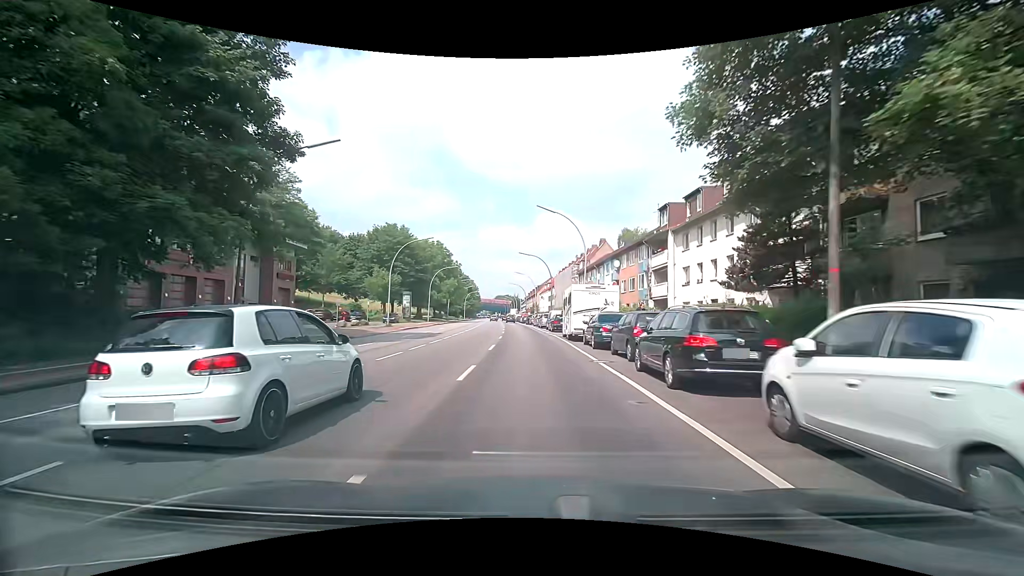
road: primary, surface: asphalt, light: Day
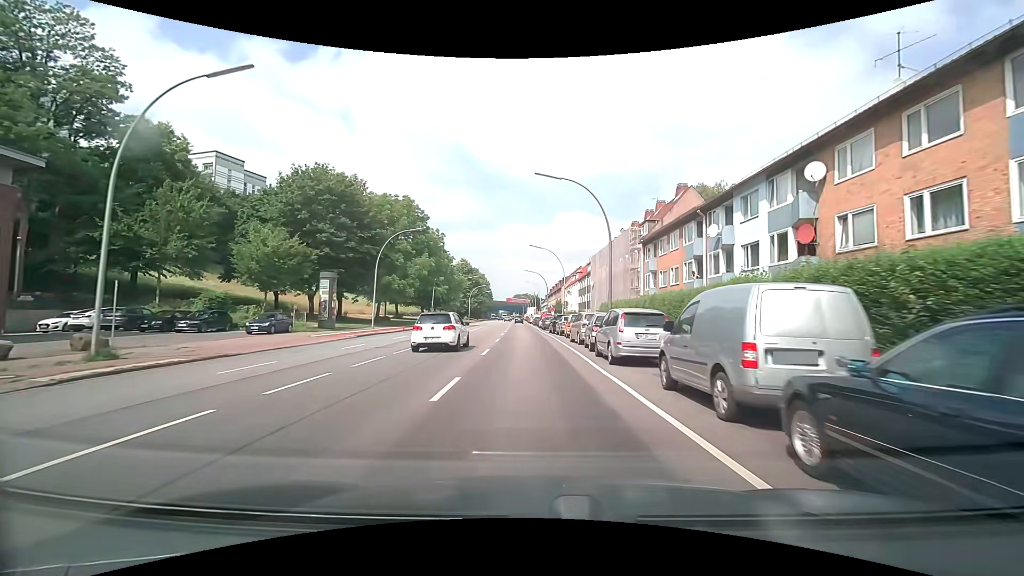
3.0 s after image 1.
(-0.8, +38.3) m; -2°
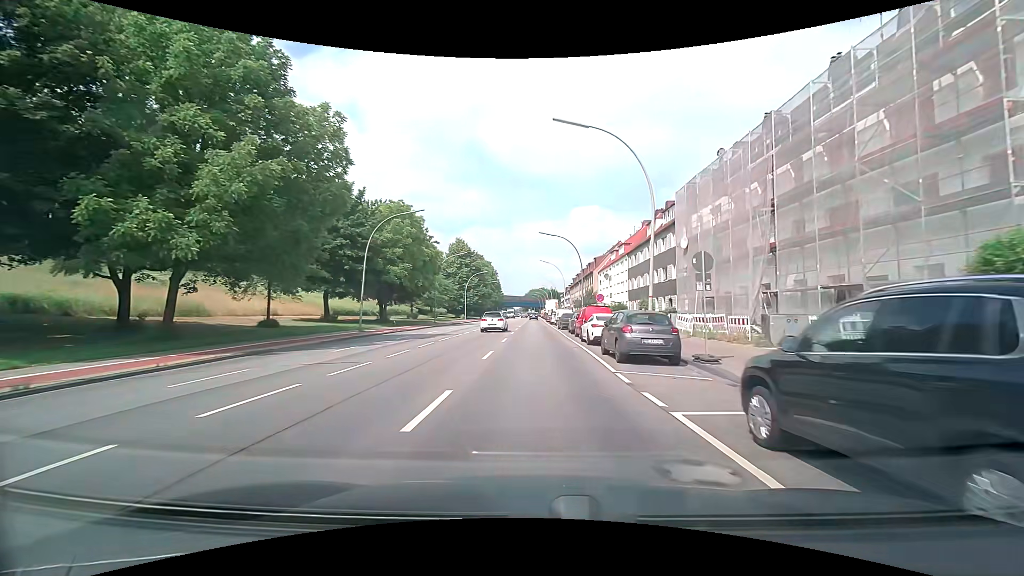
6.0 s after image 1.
(-0.8, +38.4) m; -2°
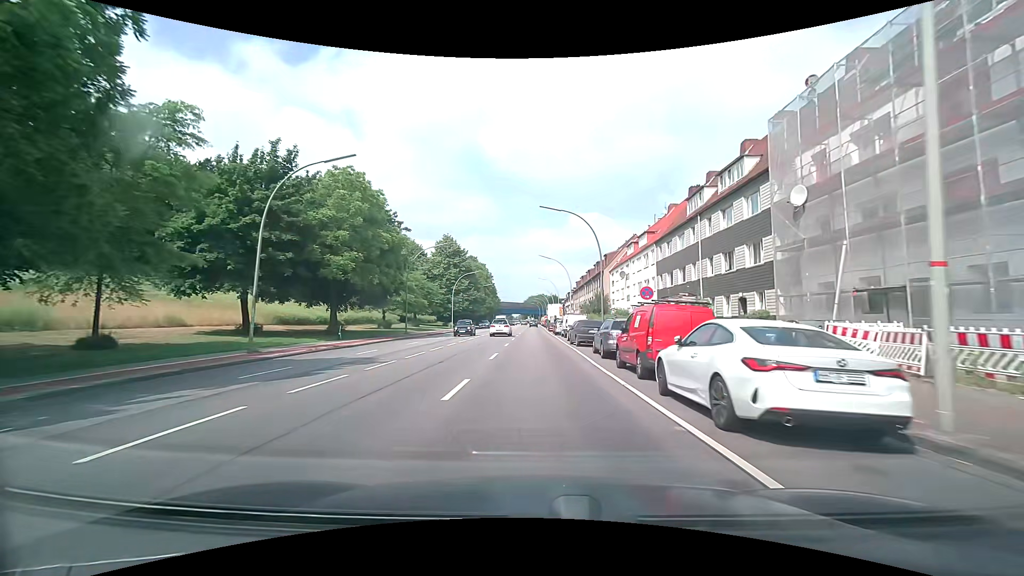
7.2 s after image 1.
(0.0, +15.4) m; 0°
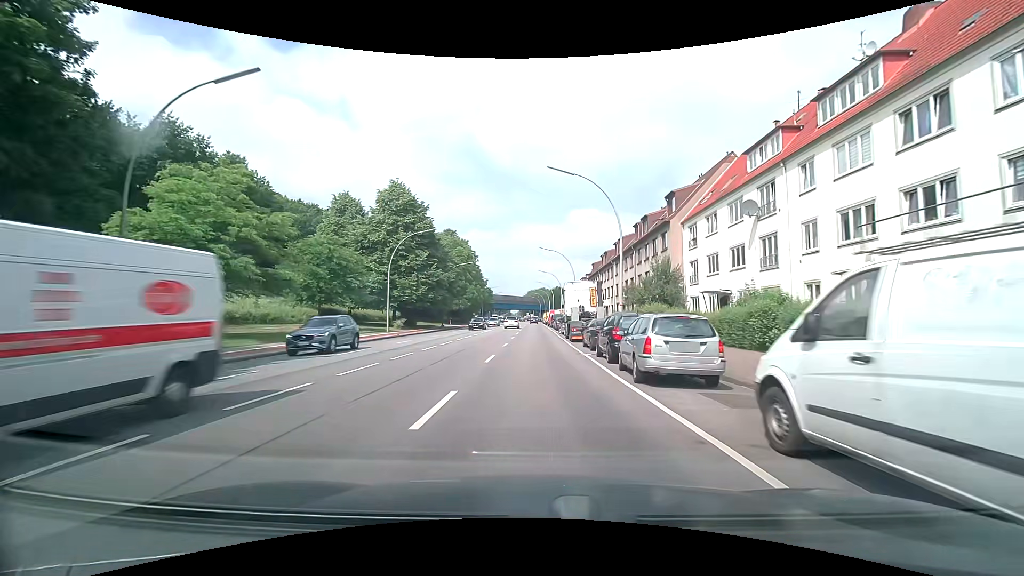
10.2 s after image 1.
(-0.1, +38.3) m; 0°
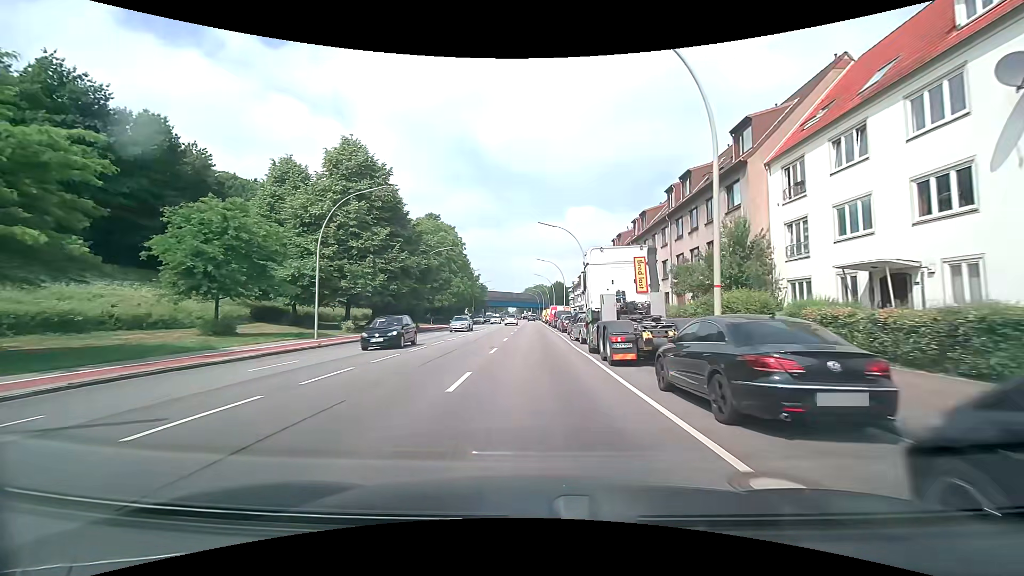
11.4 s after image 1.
(+0.1, +15.3) m; 0°
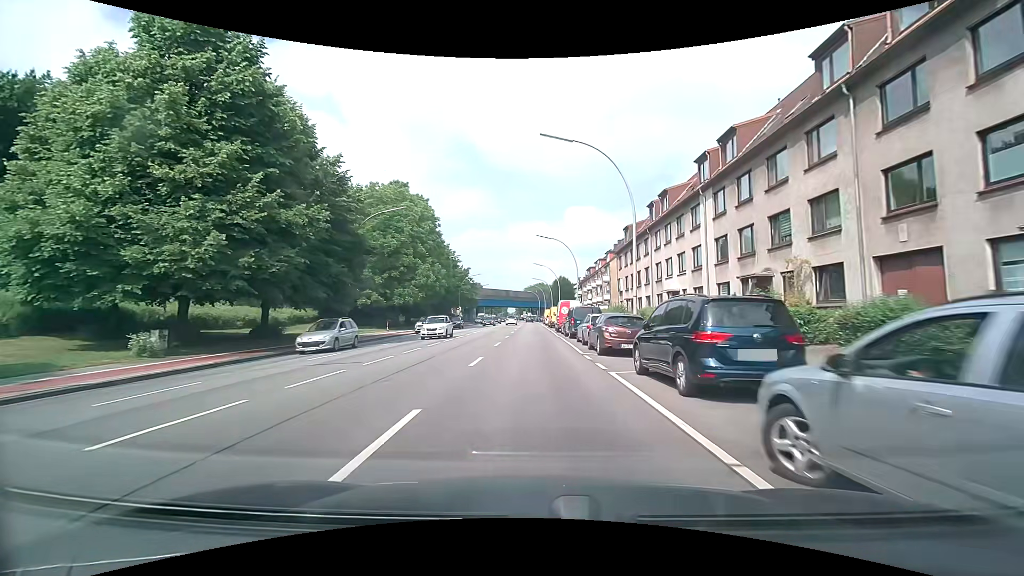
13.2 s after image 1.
(+0.1, +22.9) m; +1°
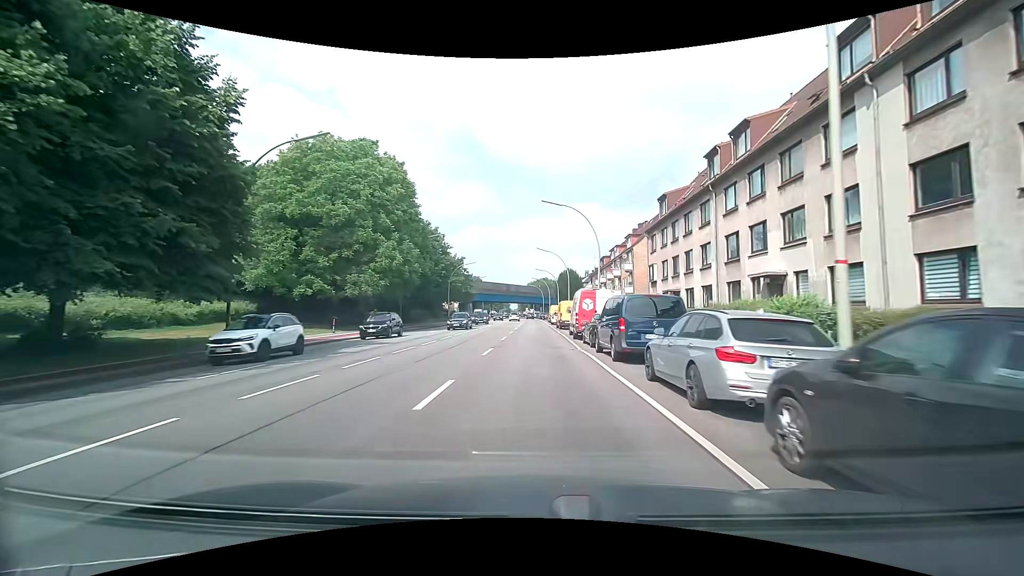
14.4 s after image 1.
(-0.1, +15.2) m; -1°
(0, +10) (0, +20) (0, +30) (0, +40) (0, +50) (0, +60) (0, +70) (0, +80) (0, +90) (-1, +100) m
